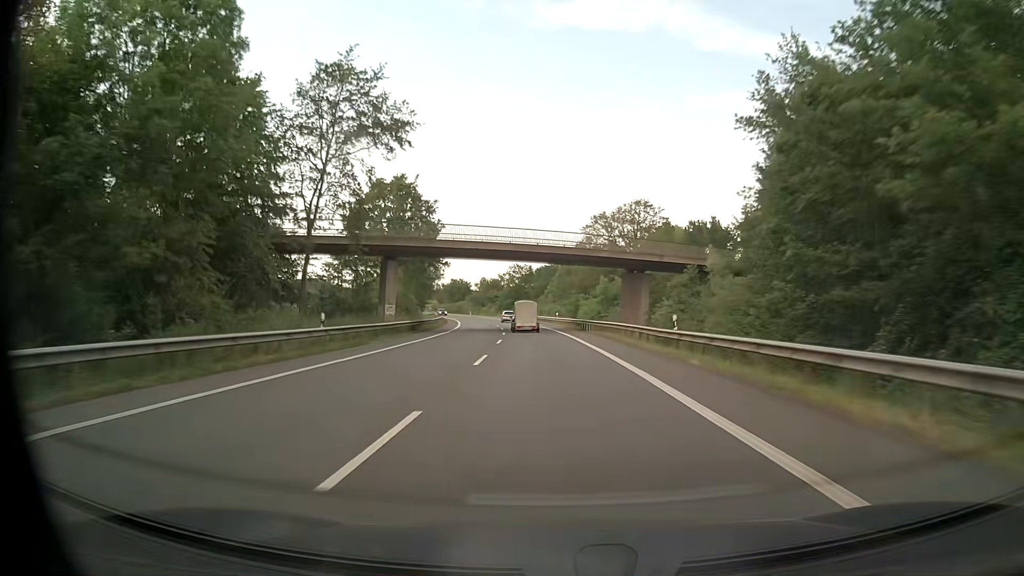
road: primary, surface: asphalt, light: Day
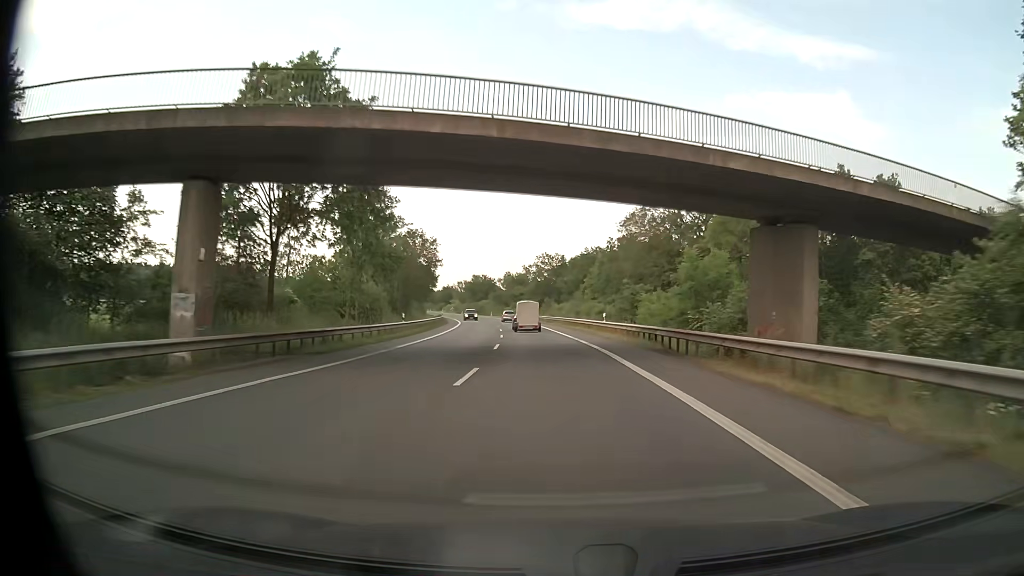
(-0.8, +29.3) m; -3°
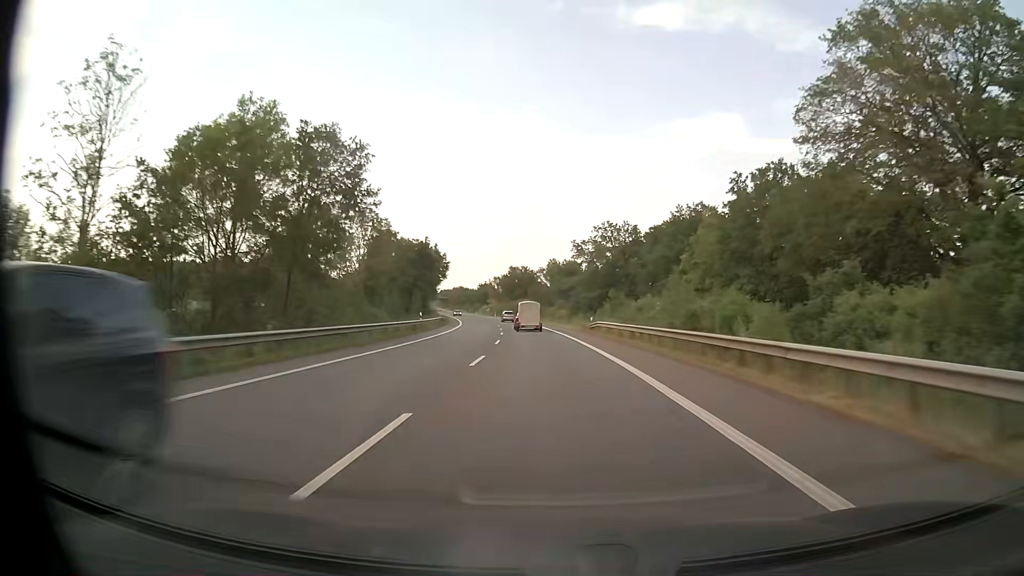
(-2.0, +44.7) m; -5°
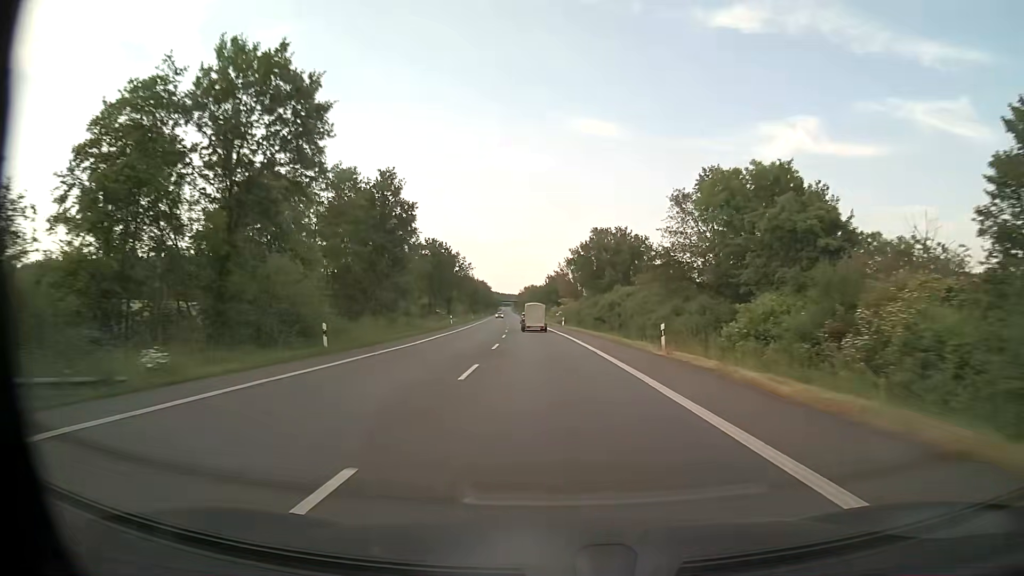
(-5.2, +76.3) m; -7°
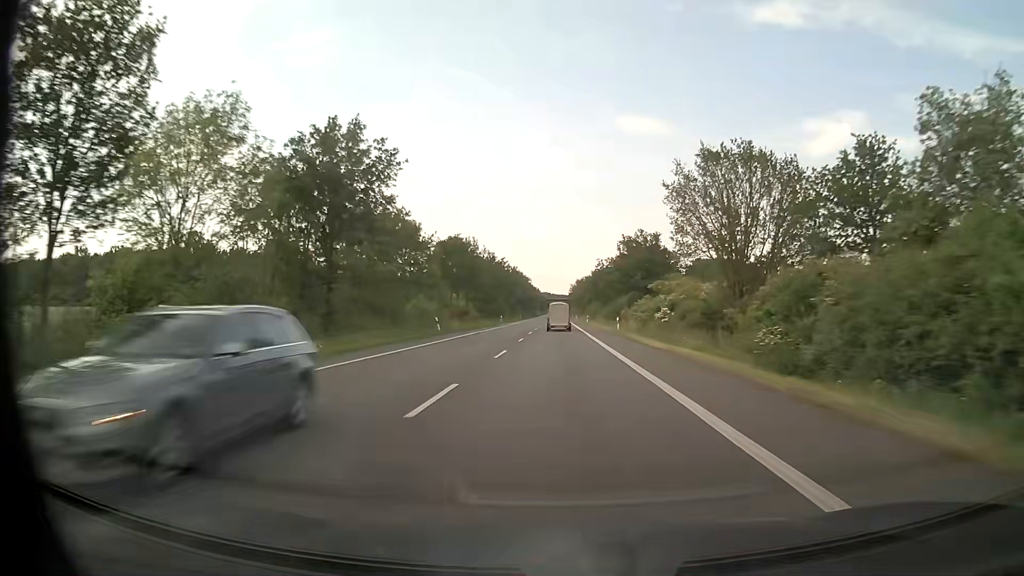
(-3.7, +78.7) m; -4°
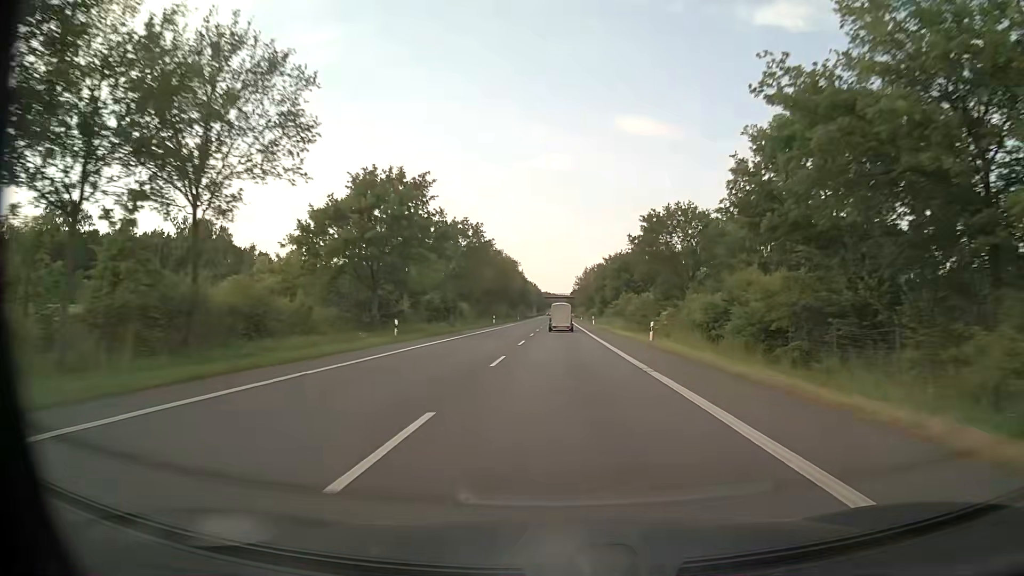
(-0.3, +64.3) m; 0°
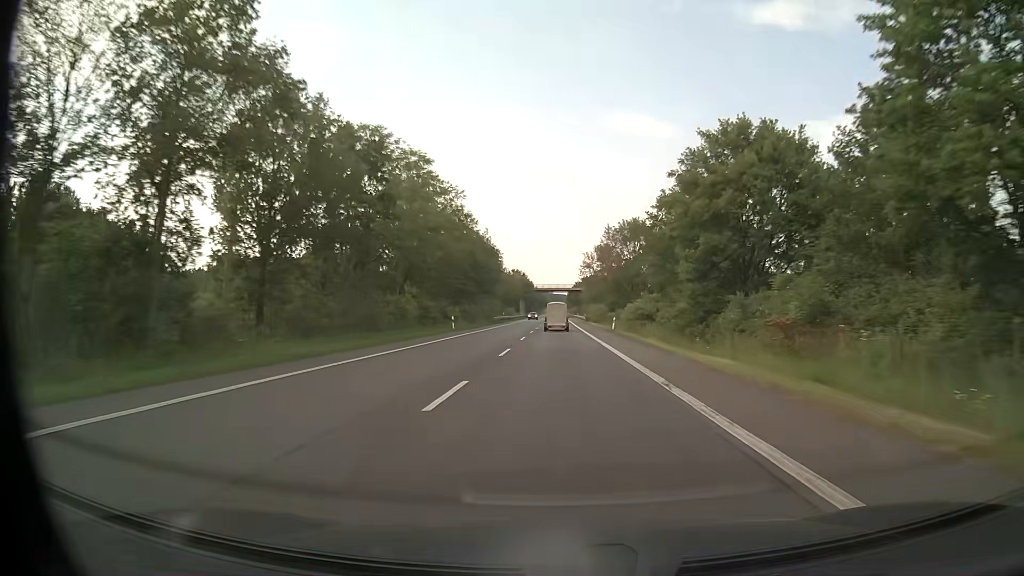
(+0.4, +80.7) m; 0°
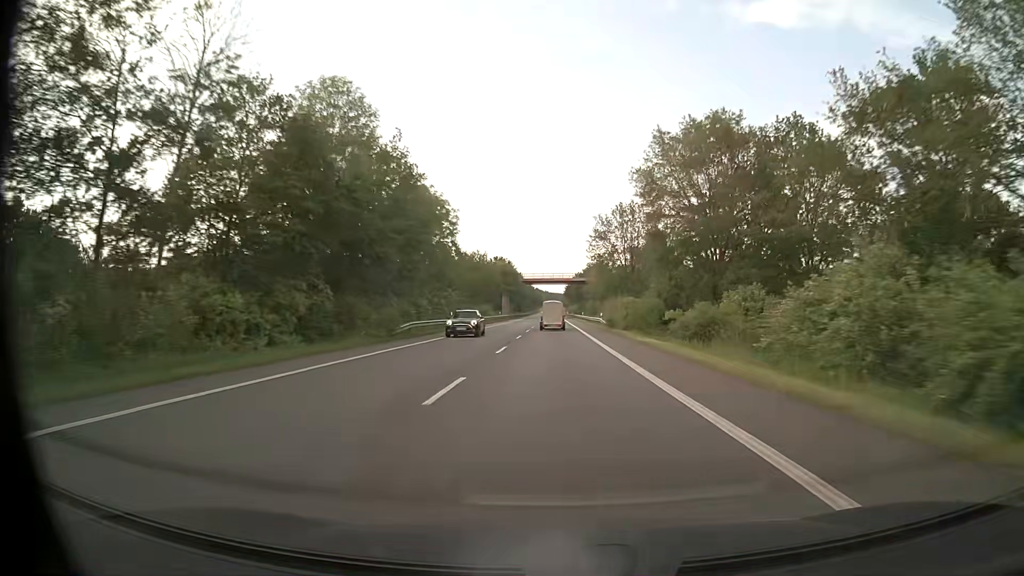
(0.0, +48.3) m; 0°
(0, +10) (0, +20) (0, +30) (0, +40) (0, +50) (0, +60) (0, +70) (0, +80) (0, +90) (0, +100) m
